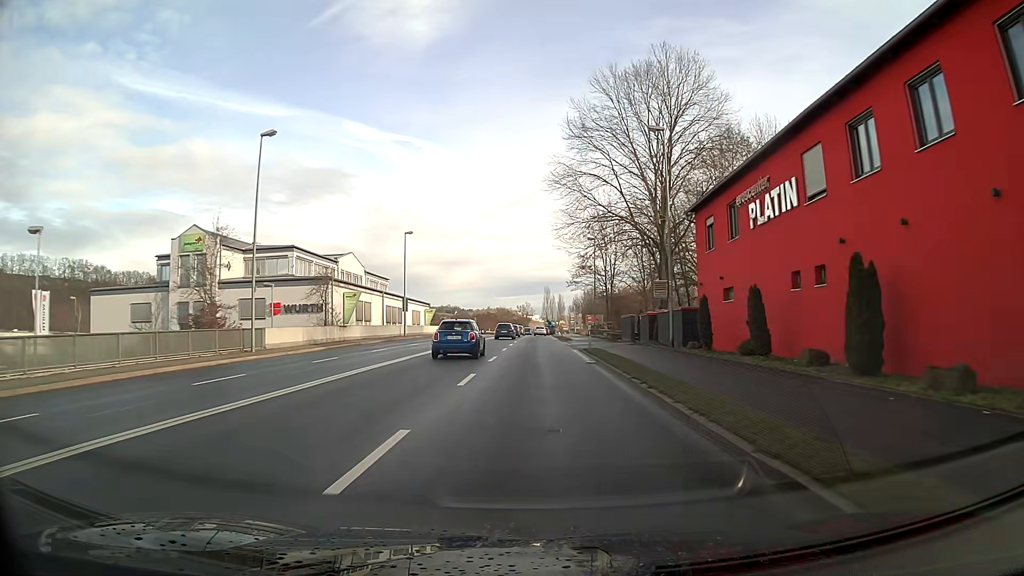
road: primary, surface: asphalt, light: Day
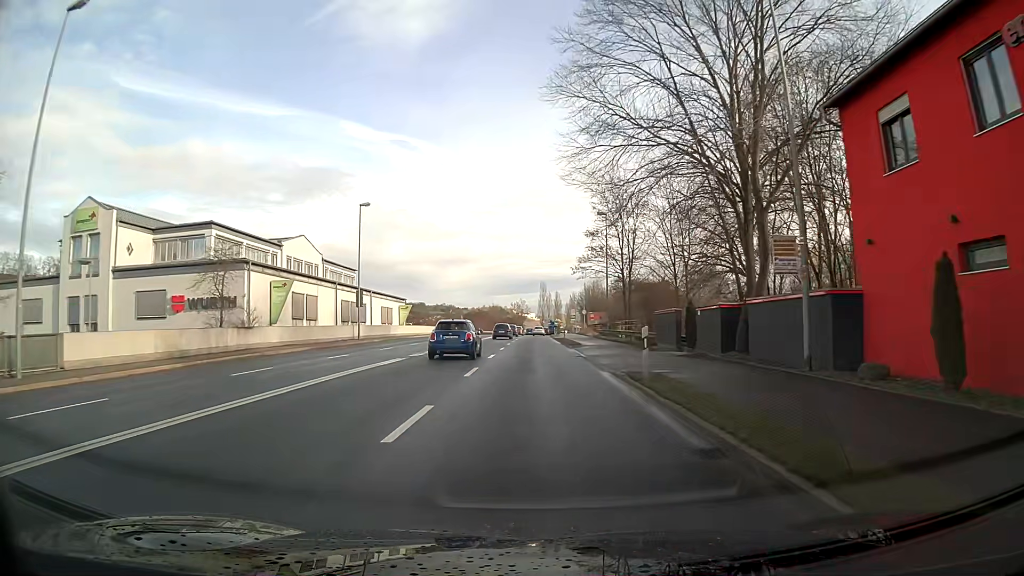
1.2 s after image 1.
(0.0, +15.8) m; 0°
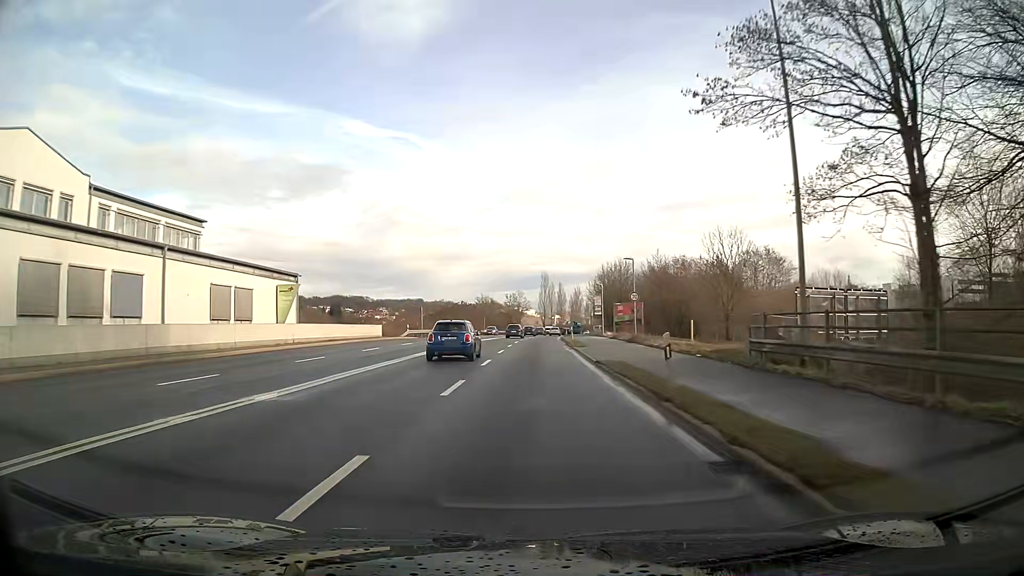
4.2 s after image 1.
(0.0, +40.3) m; 0°
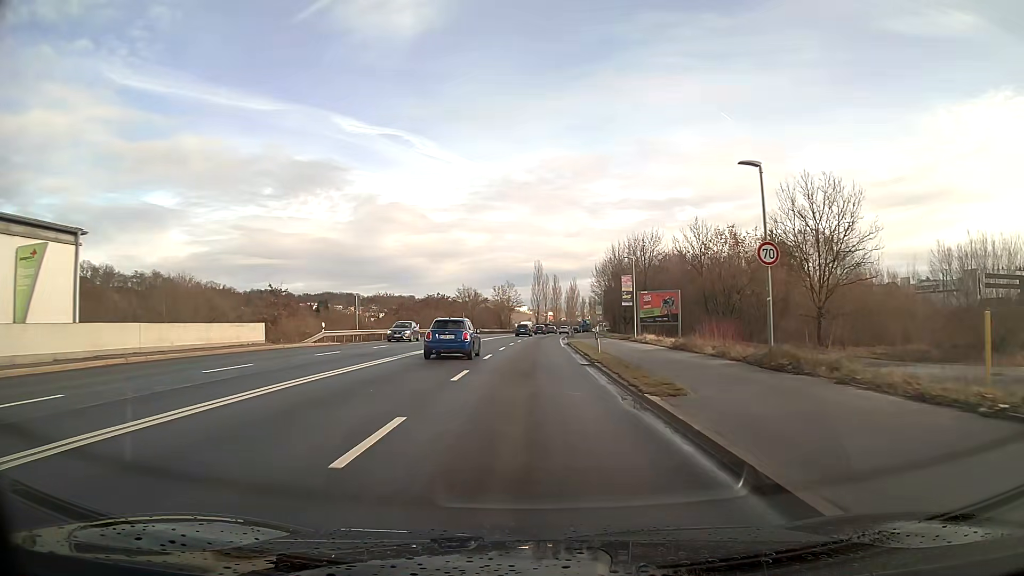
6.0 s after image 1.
(+0.1, +24.4) m; +1°
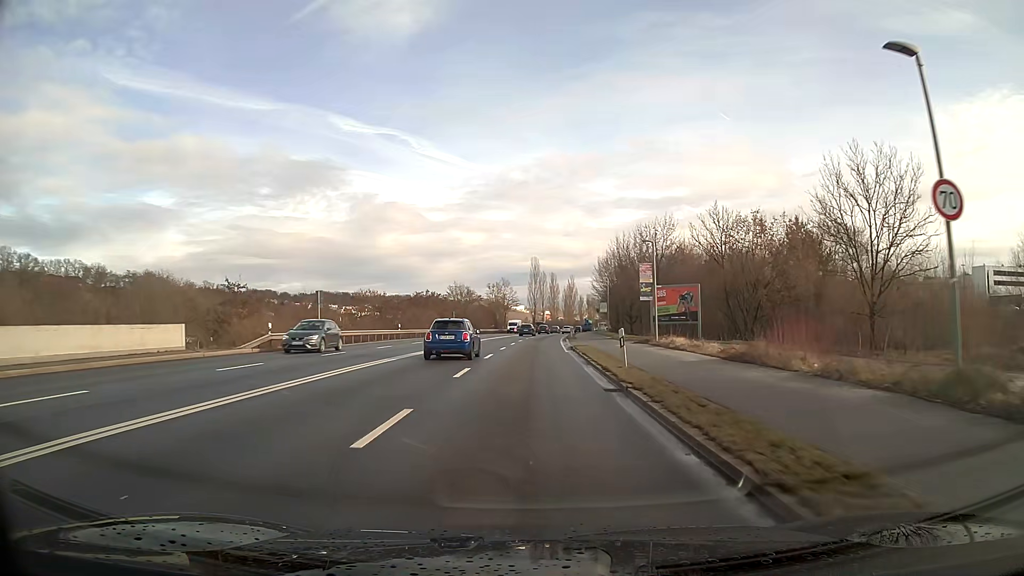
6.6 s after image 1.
(0.0, +8.1) m; 0°
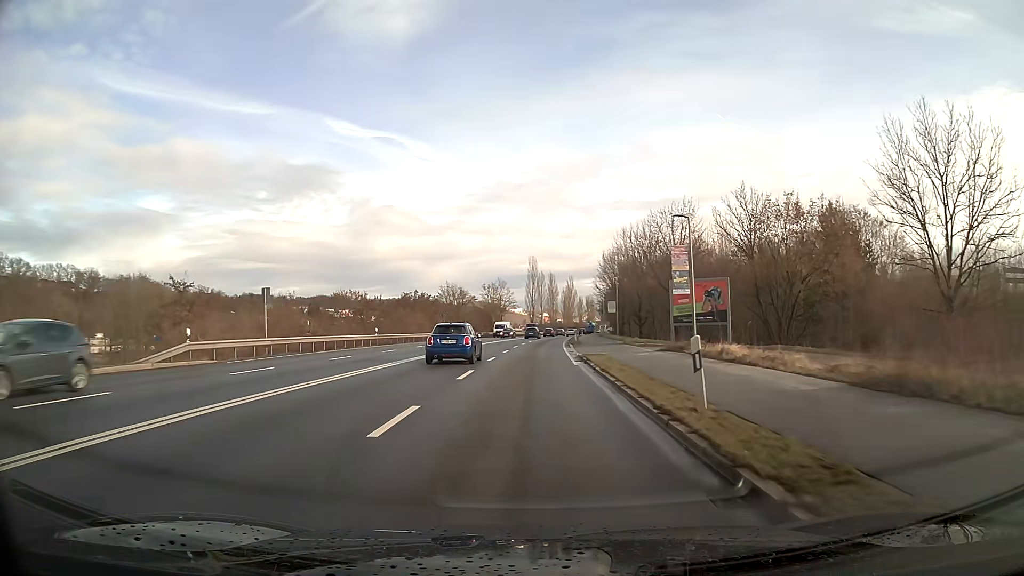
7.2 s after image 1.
(0.0, +8.3) m; 0°
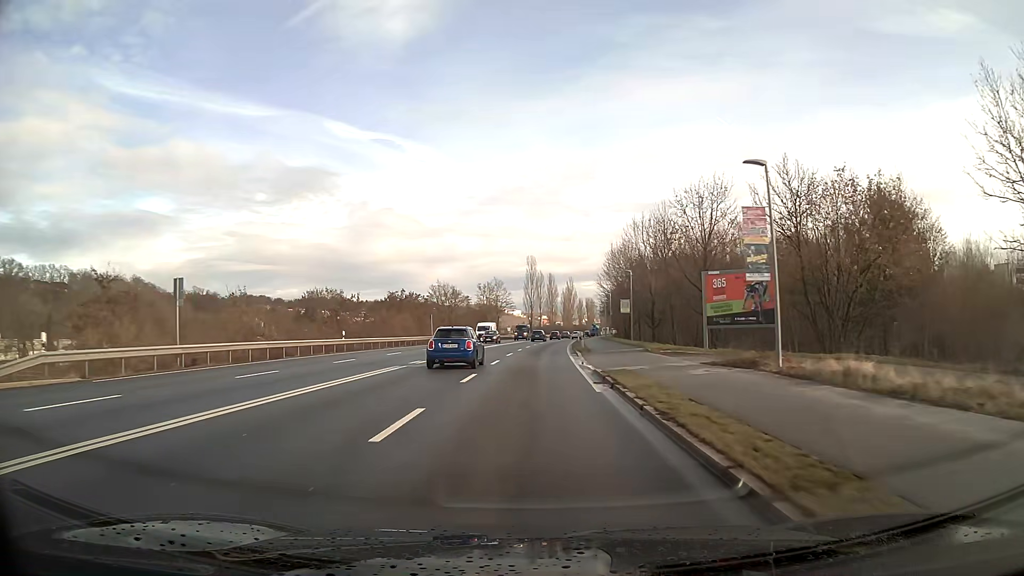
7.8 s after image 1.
(0.0, +8.9) m; 0°
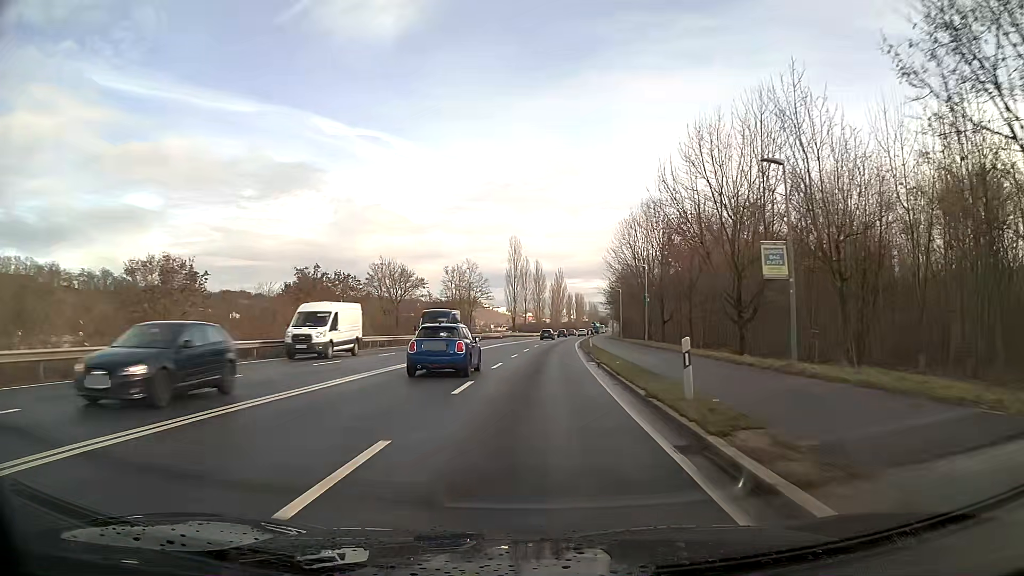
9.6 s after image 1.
(+0.4, +30.9) m; +2°
